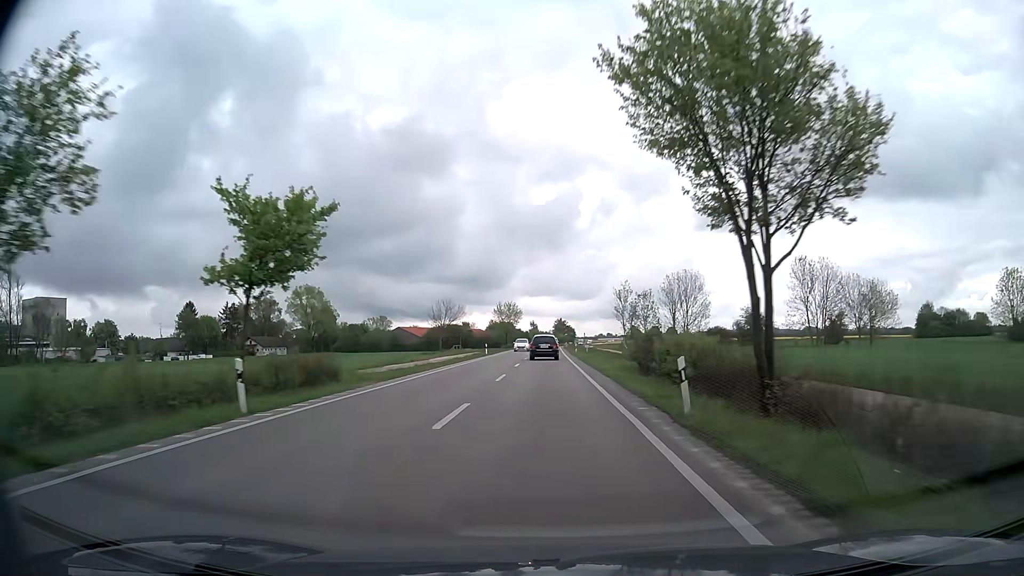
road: primary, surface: asphalt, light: Day
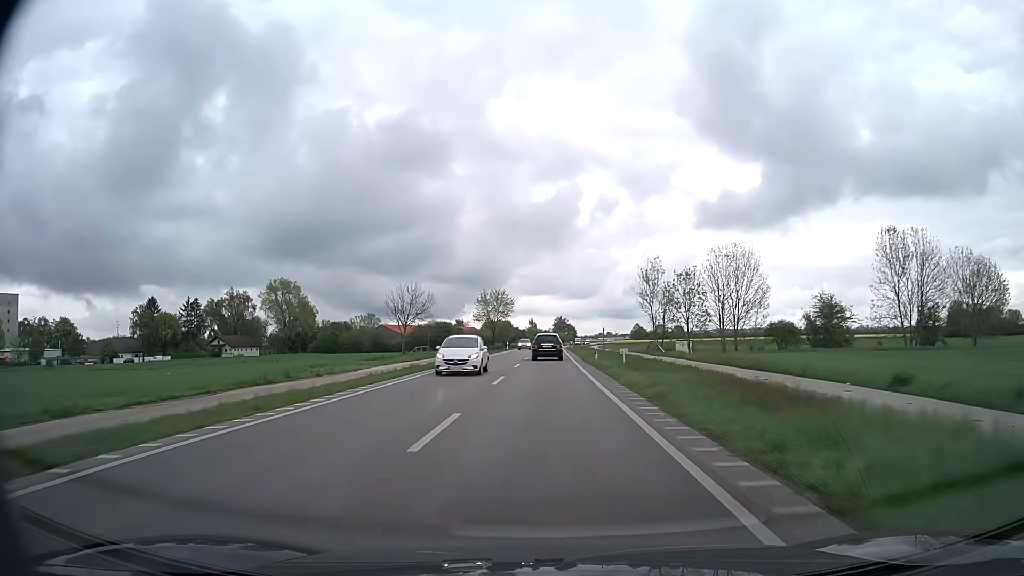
(0.0, +26.2) m; 0°
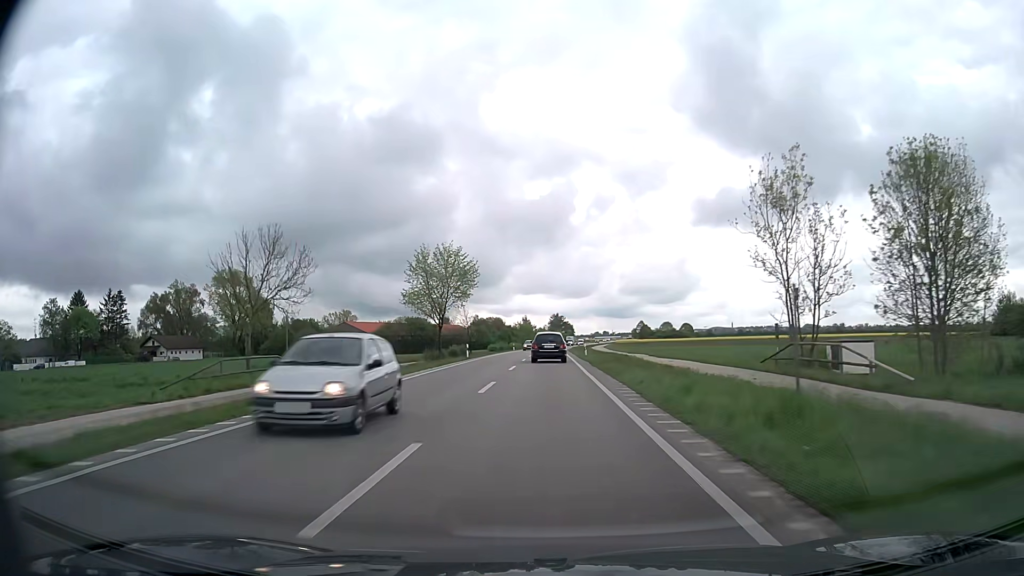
(+0.1, +39.7) m; 0°
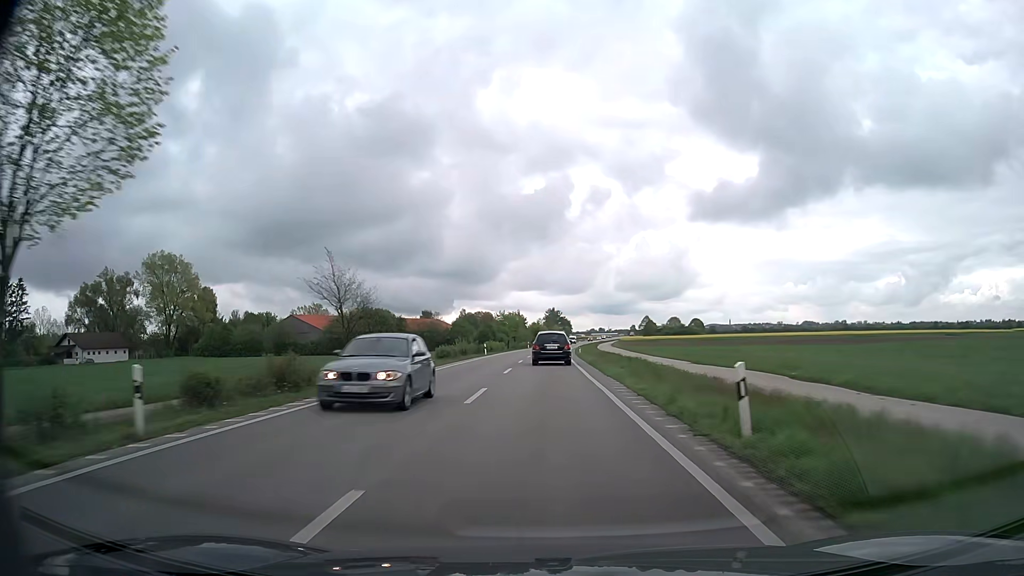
(+0.1, +38.7) m; 0°
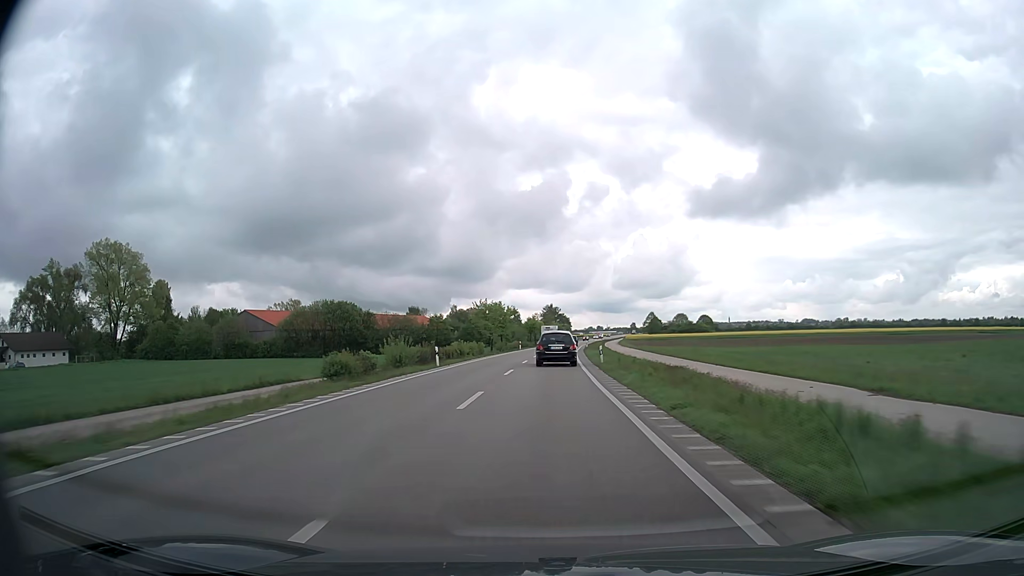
(+0.1, +25.0) m; 0°
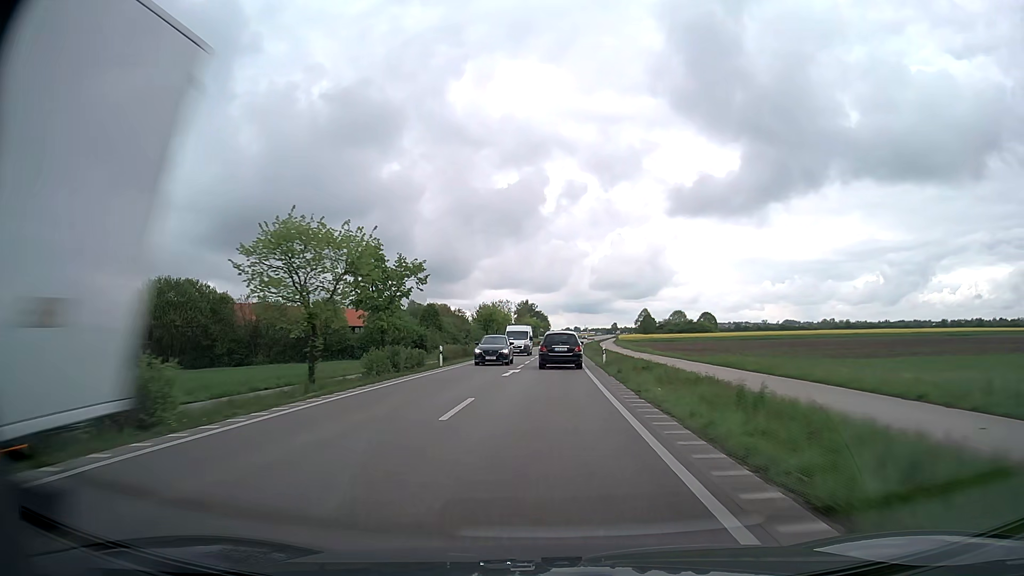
(+0.8, +49.8) m; +2°
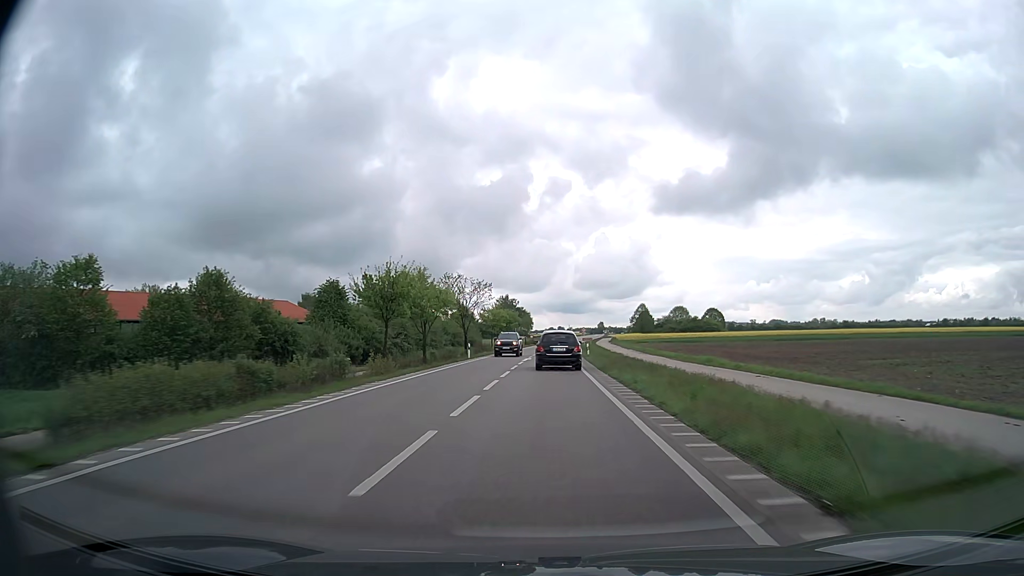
(+0.4, +37.4) m; +1°
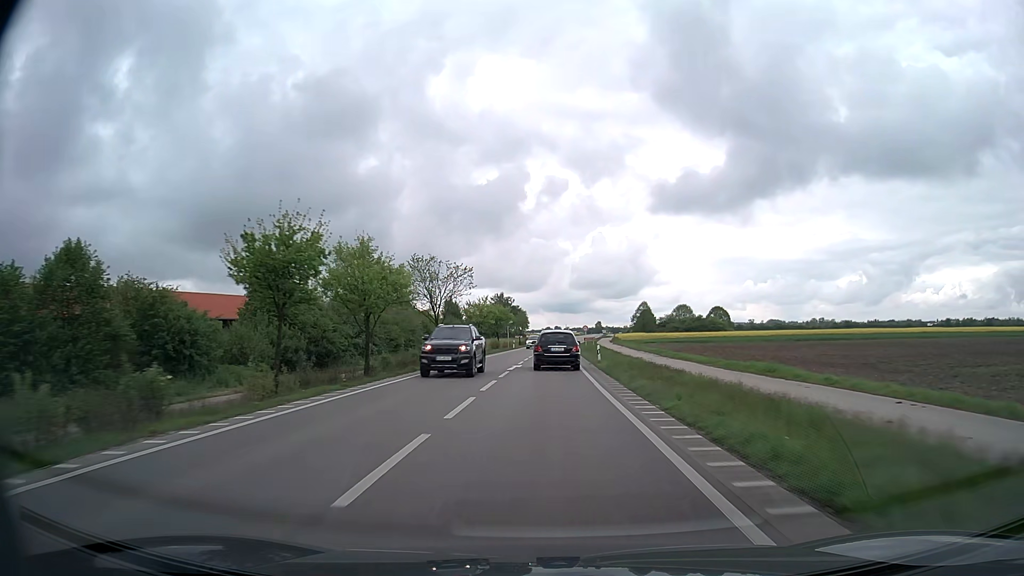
(0.0, +12.3) m; 0°
(0, +10) (0, +20) (0, +30) (0, +40) (0, +50) (+1, +60) (+1, +70) (+1, +80) (+2, +90) (+2, +100) m
